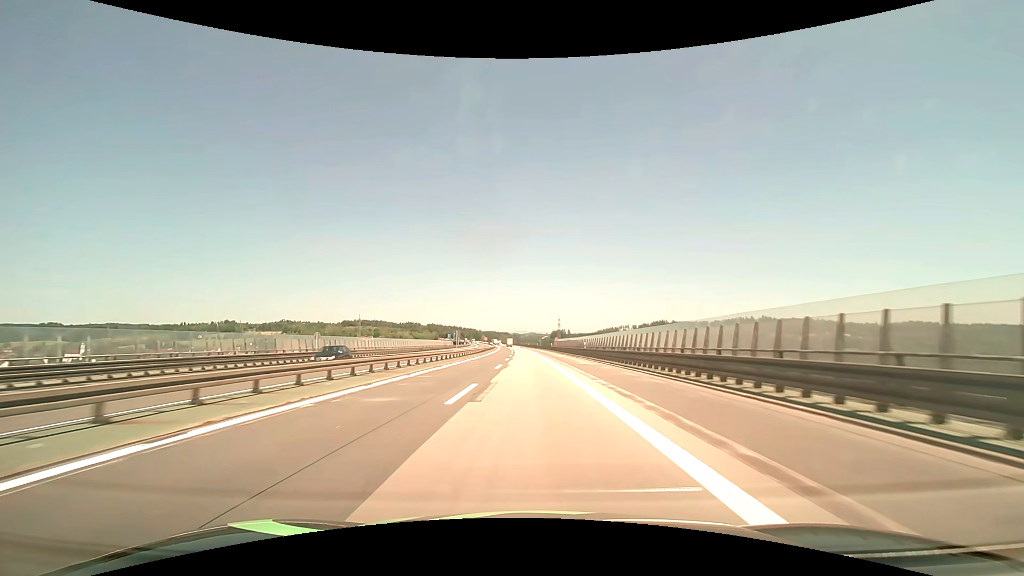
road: motorway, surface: asphalt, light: Day
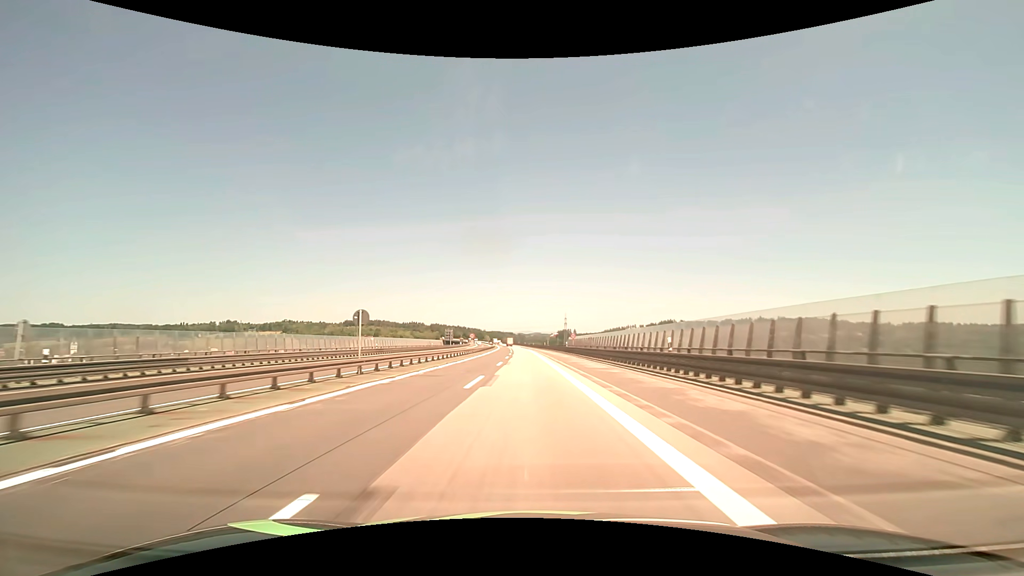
(-0.1, +31.6) m; -1°
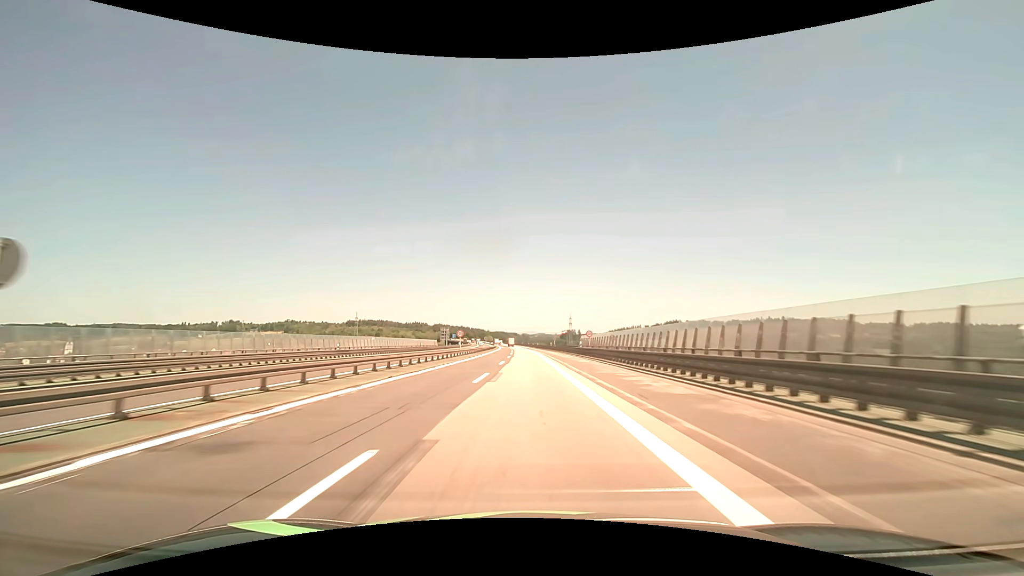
(0.0, +15.8) m; 0°
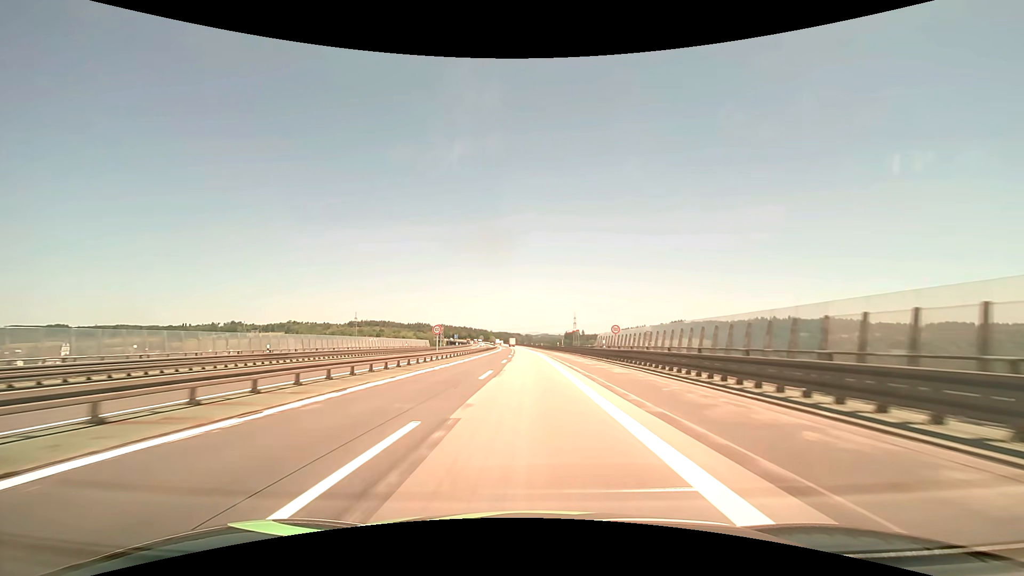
(-0.1, +15.8) m; 0°
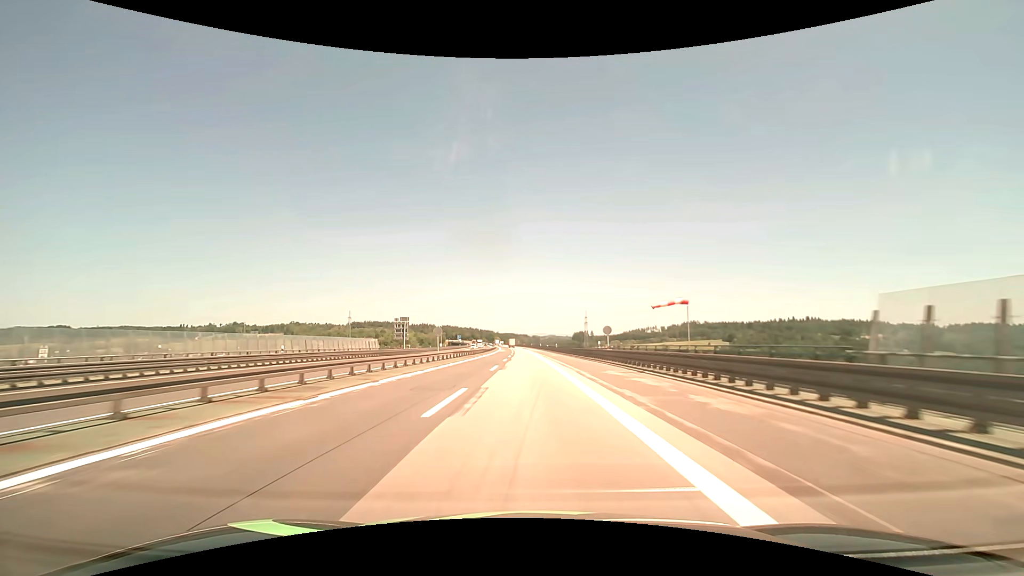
(-0.4, +47.3) m; -1°
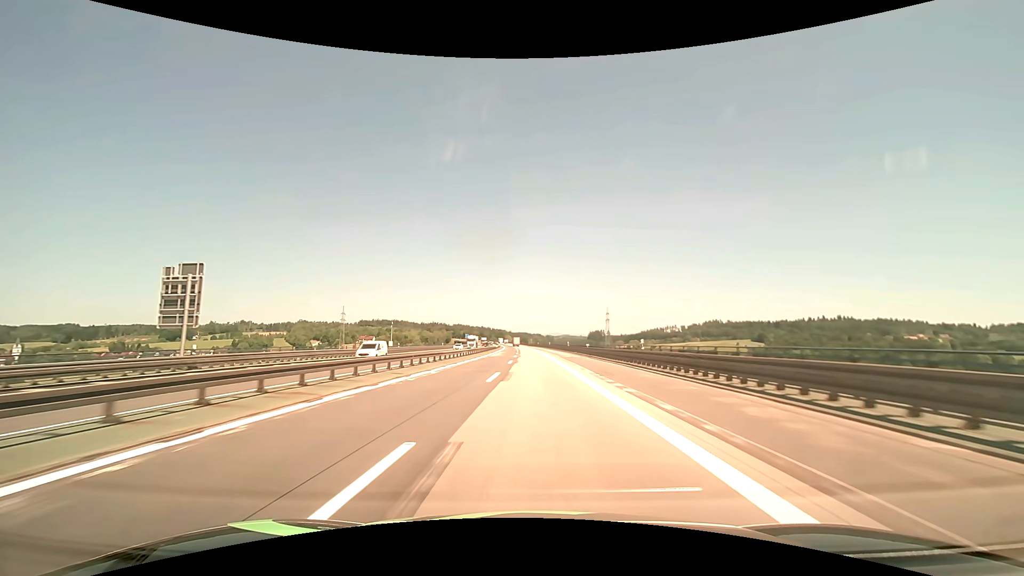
(-1.2, +63.2) m; -2°
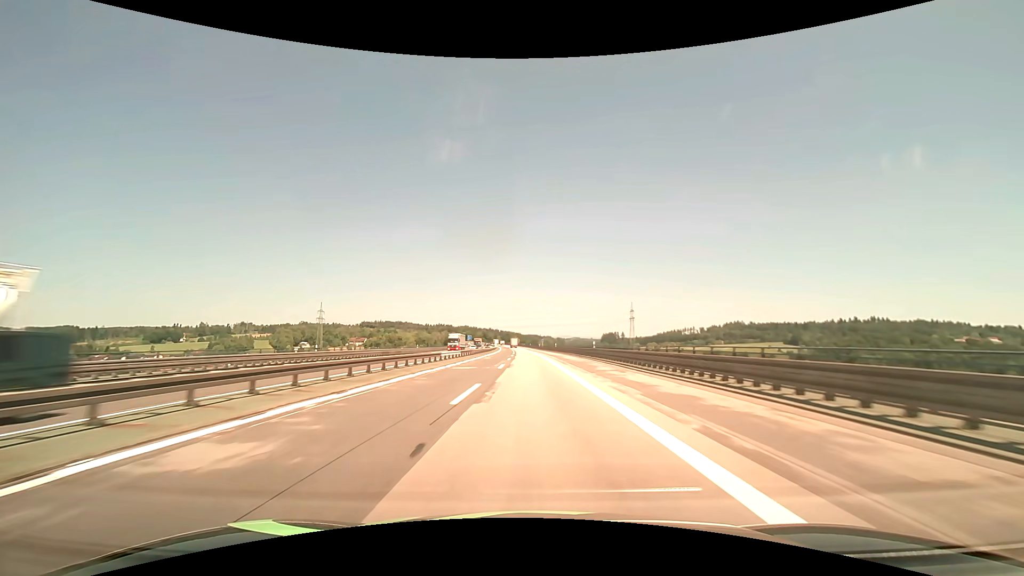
(-0.4, +79.1) m; -1°
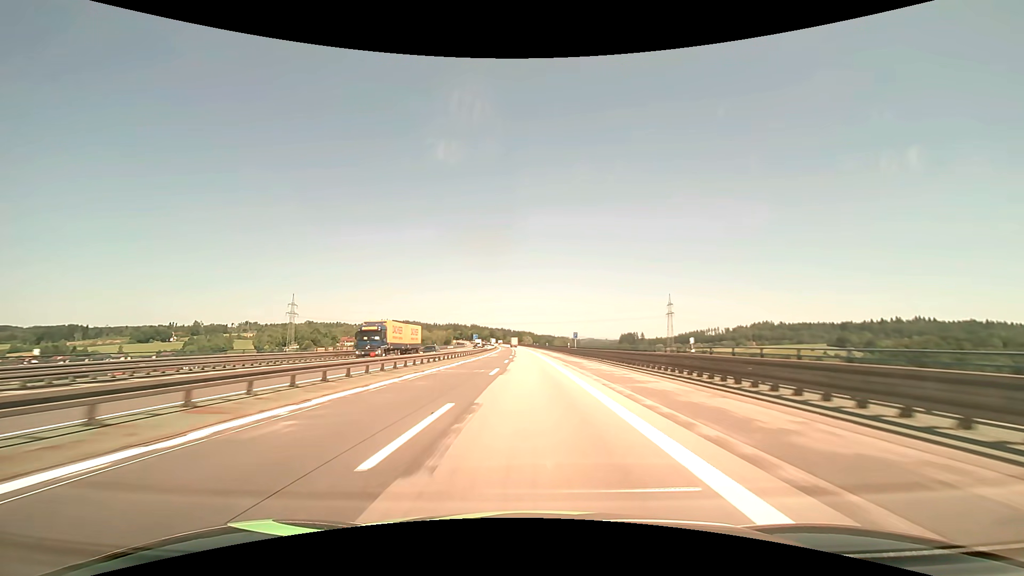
(-1.0, +78.9) m; -2°
(0, +10) (0, +20) (0, +30) (0, +40) (0, +50) (-1, +60) (-1, +70) (-1, +80) (-1, +90) (-2, +100) m
